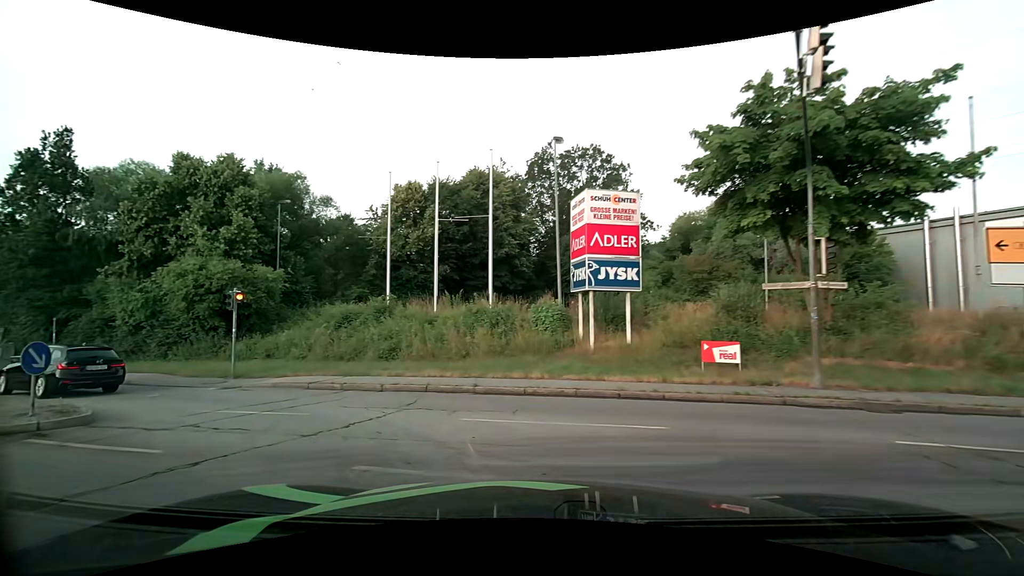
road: primary_link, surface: asphalt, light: Day
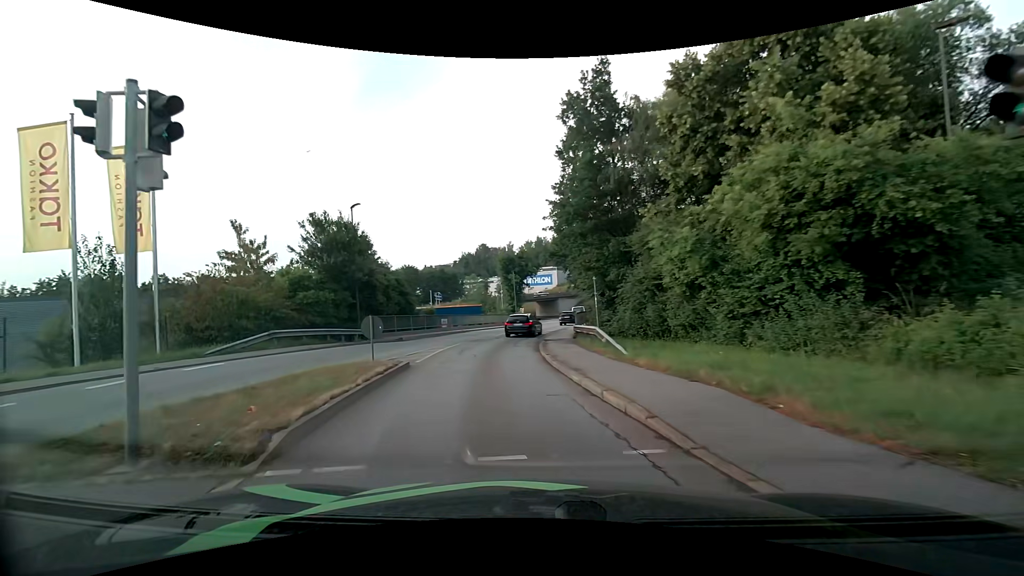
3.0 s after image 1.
(-8.4, +14.0) m; -60°
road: tertiary
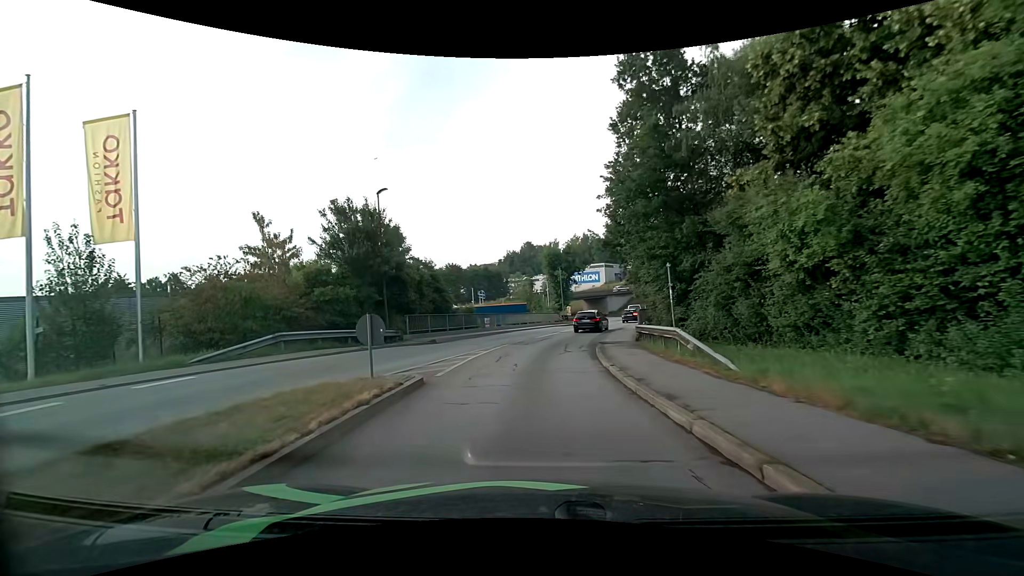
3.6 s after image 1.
(-0.2, +3.9) m; -5°
(0, +10) (0, +20) (+1, +30) (+3, +40) (+6, +49) (+9, +59) (+12, +69) (+14, +78) (+15, +88) (+15, +98) m
